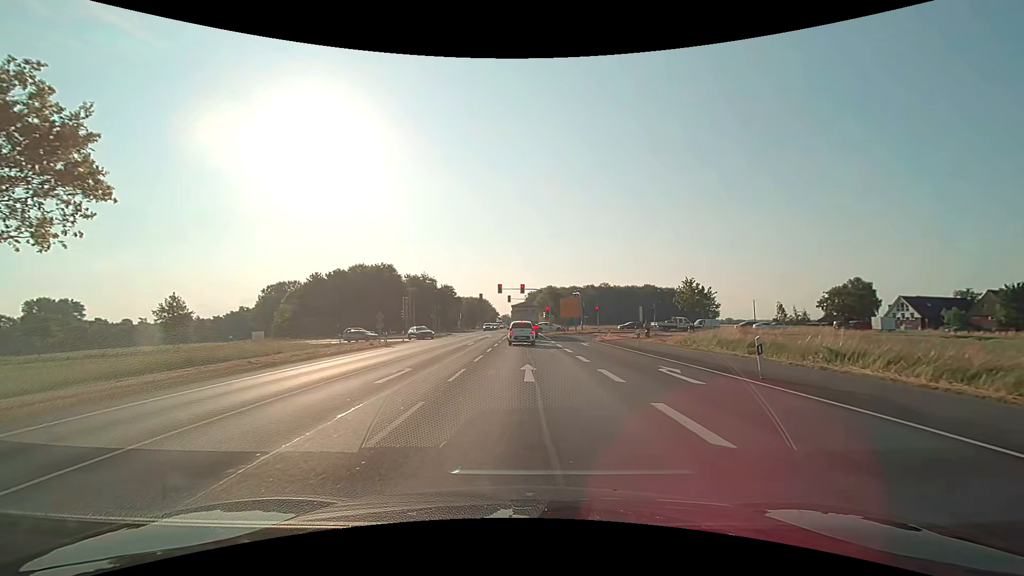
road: primary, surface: asphalt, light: Day
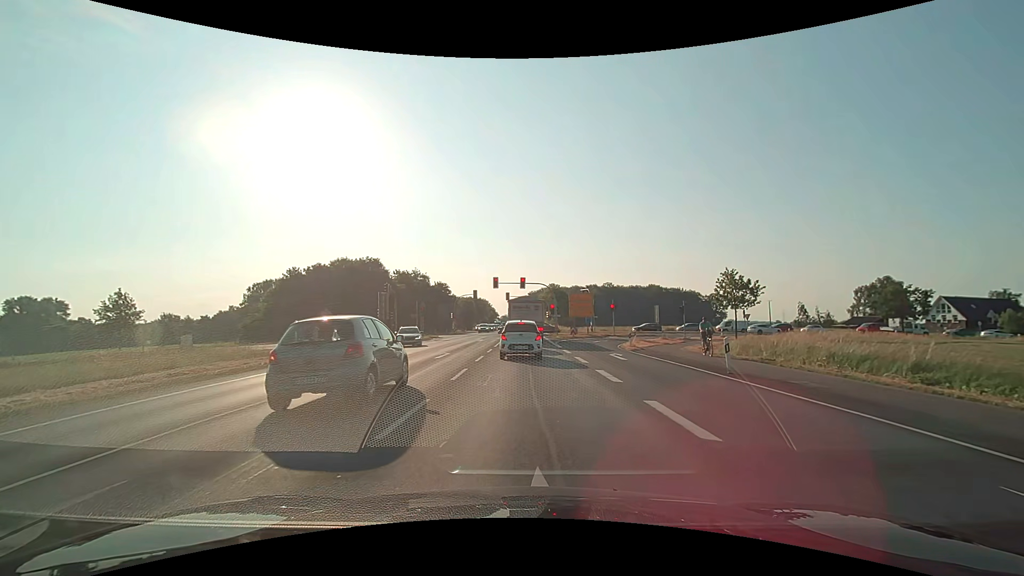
(-0.1, +11.5) m; 0°
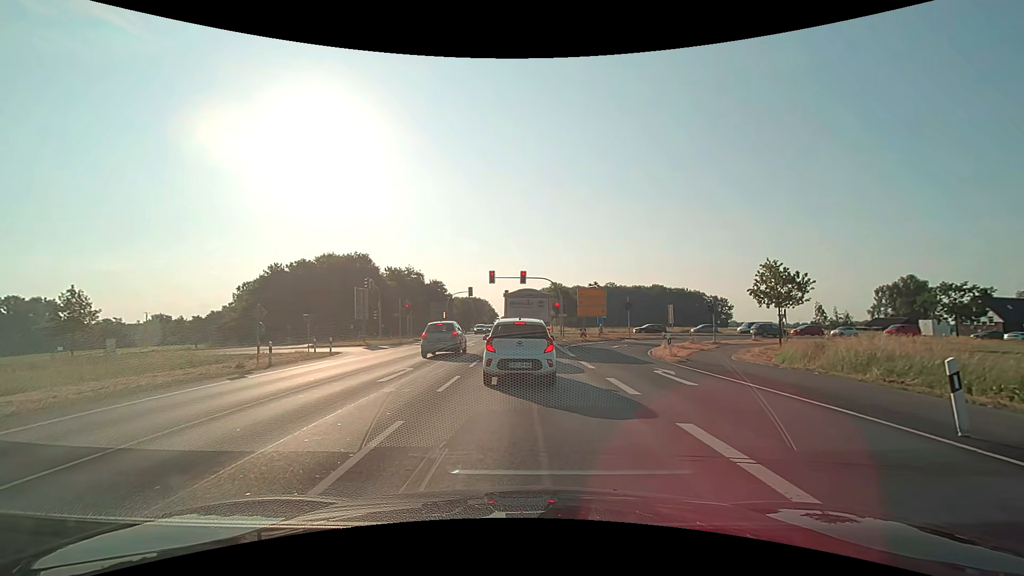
(0.0, +7.8) m; +1°
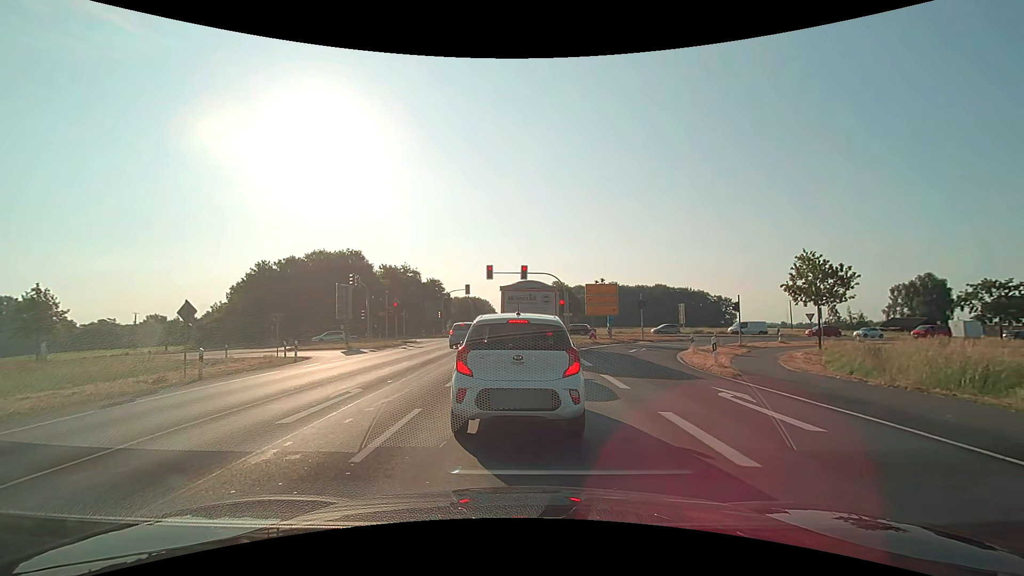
(-0.1, +4.9) m; -1°
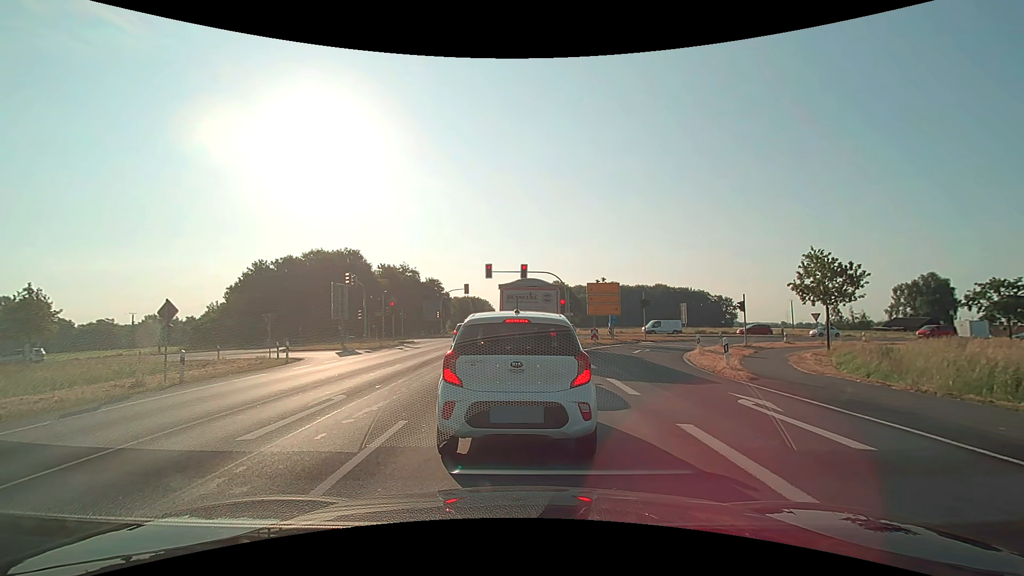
(0.0, +1.0) m; 0°
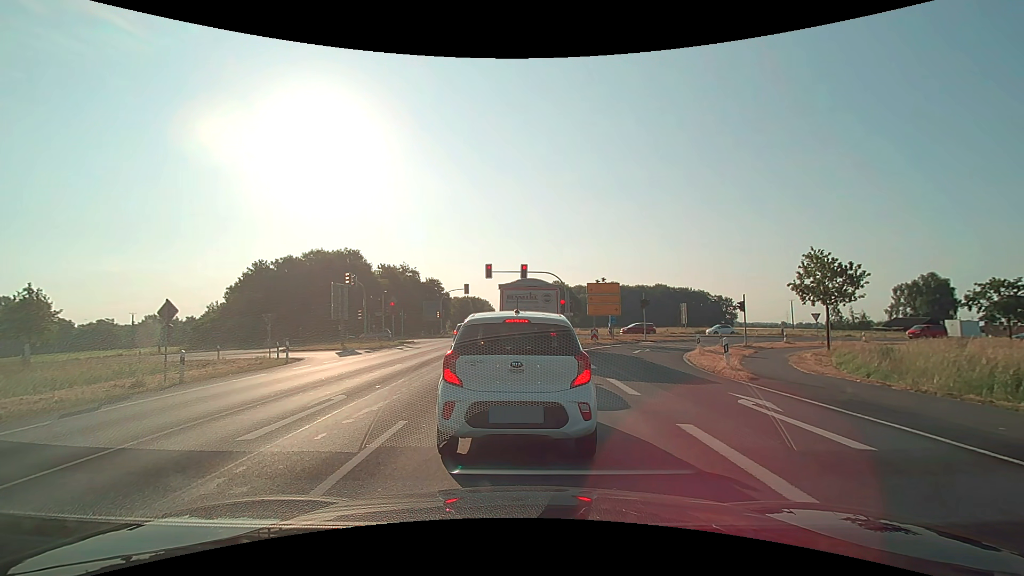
(0.0, 0.0) m; 0°
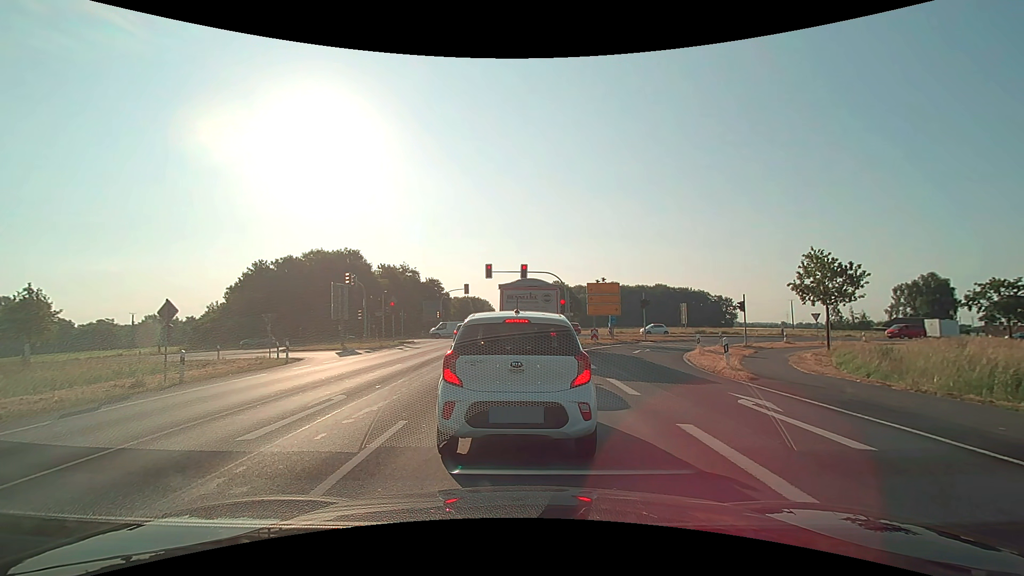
(0.0, 0.0) m; 0°
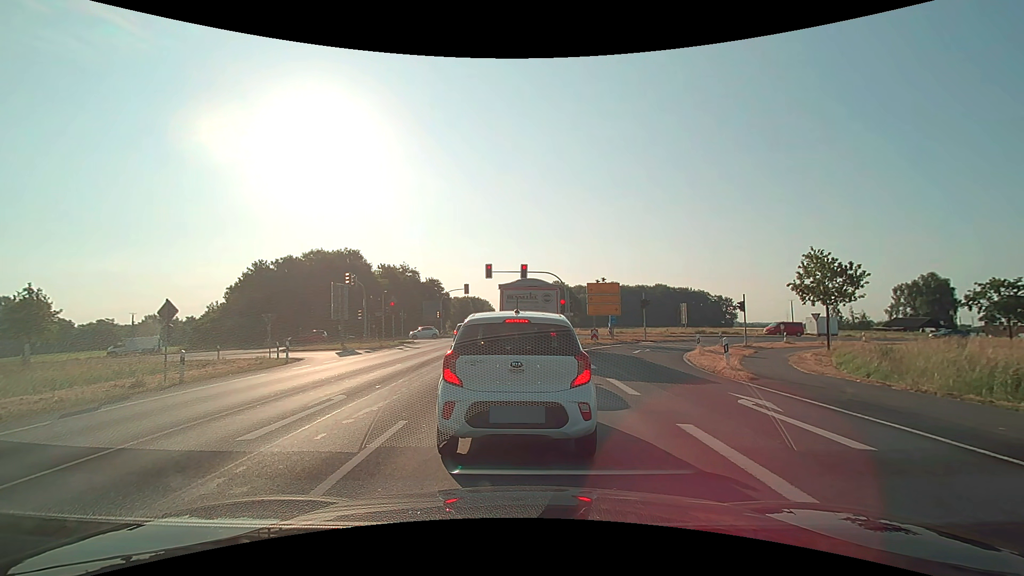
(0.0, 0.0) m; 0°
(0, +10) (0, +20) (0, +30) (0, +40) (0, +50) (0, +60) (0, +70) (+1, +80) (+1, +90) (+1, +100) m
